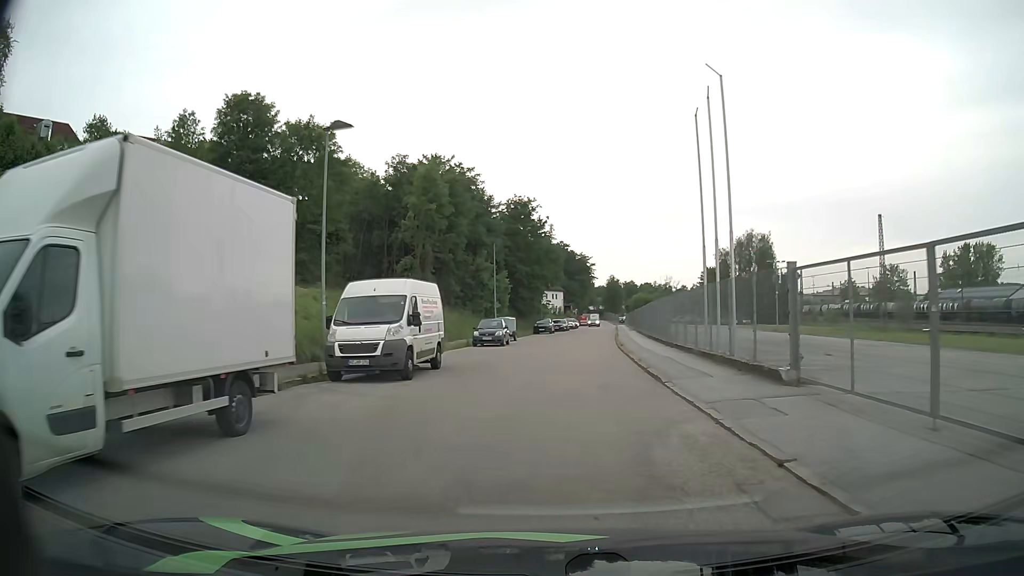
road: residential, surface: asphalt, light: Day
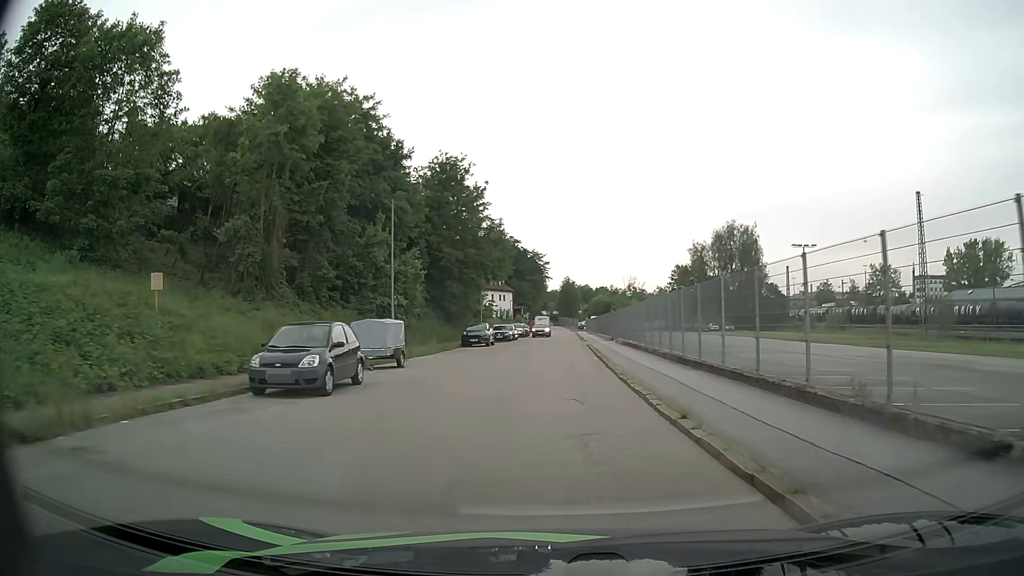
(+0.8, +22.6) m; +3°
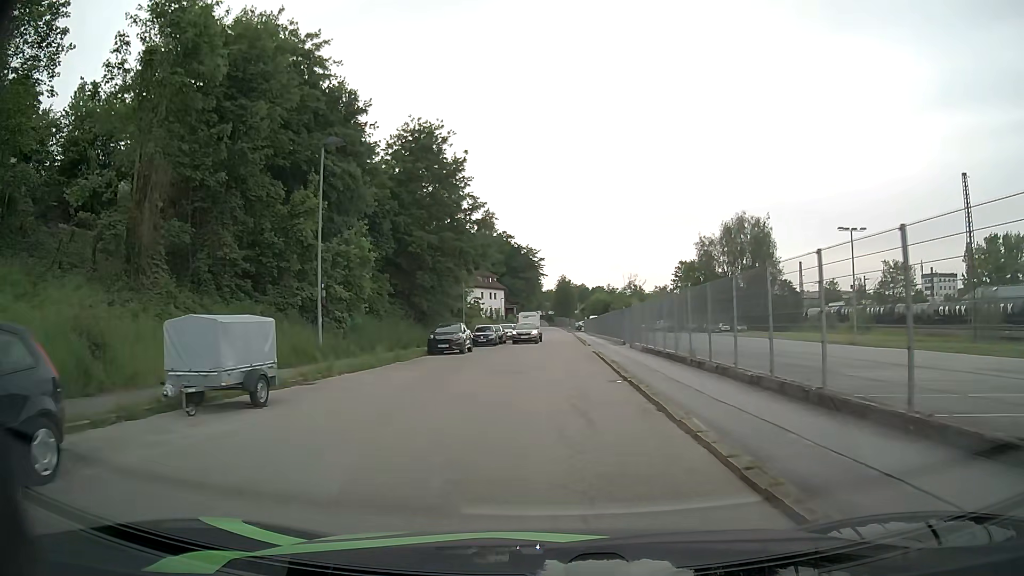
(+0.1, +10.7) m; +1°
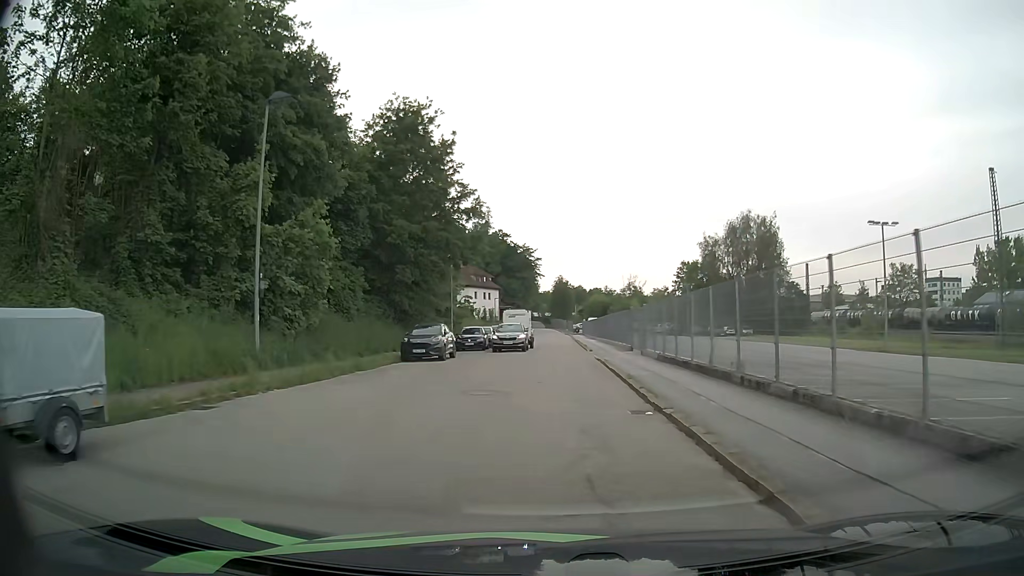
(0.0, +5.3) m; 0°
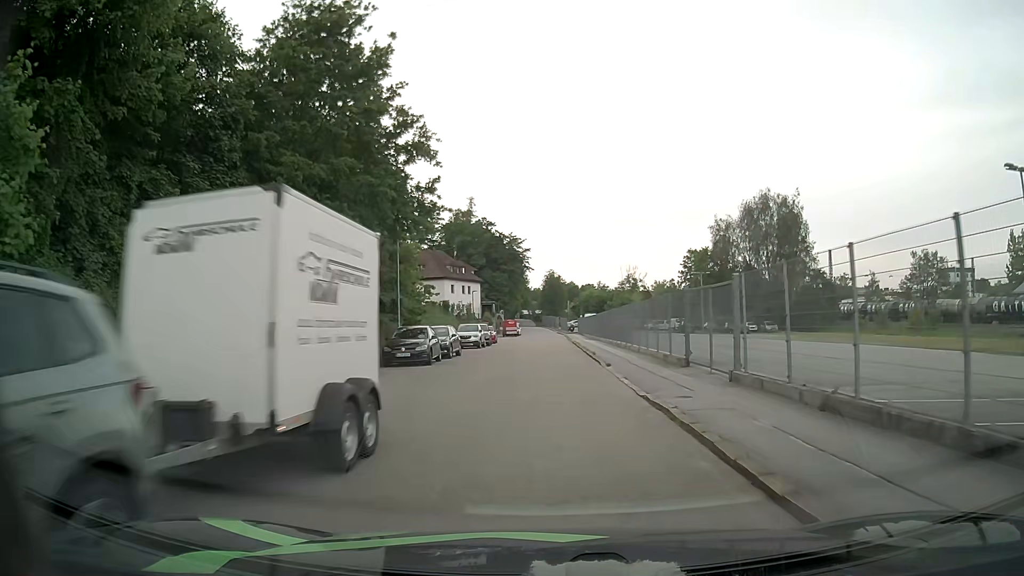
(+0.1, +16.1) m; +1°
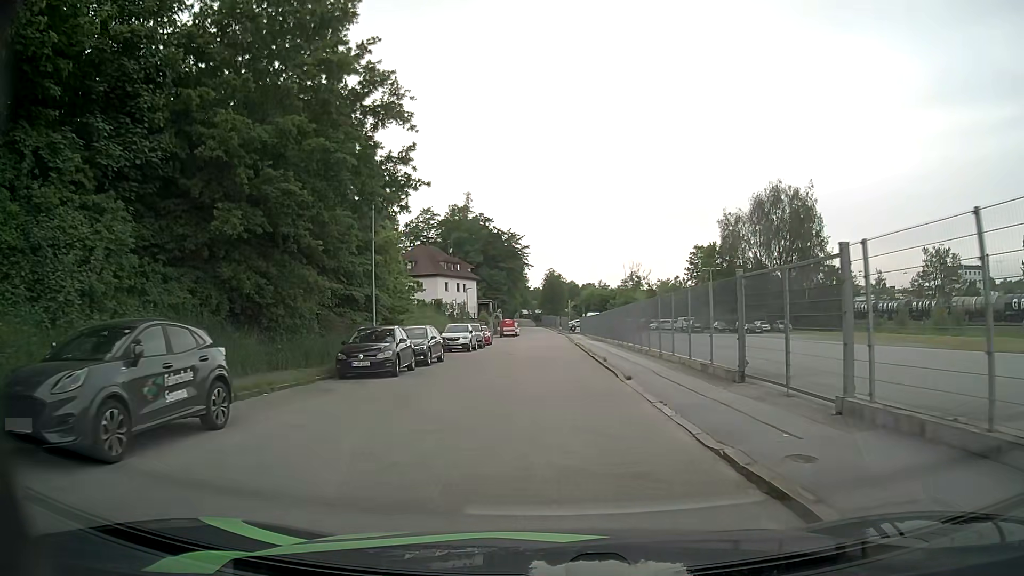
(0.0, +5.5) m; -1°
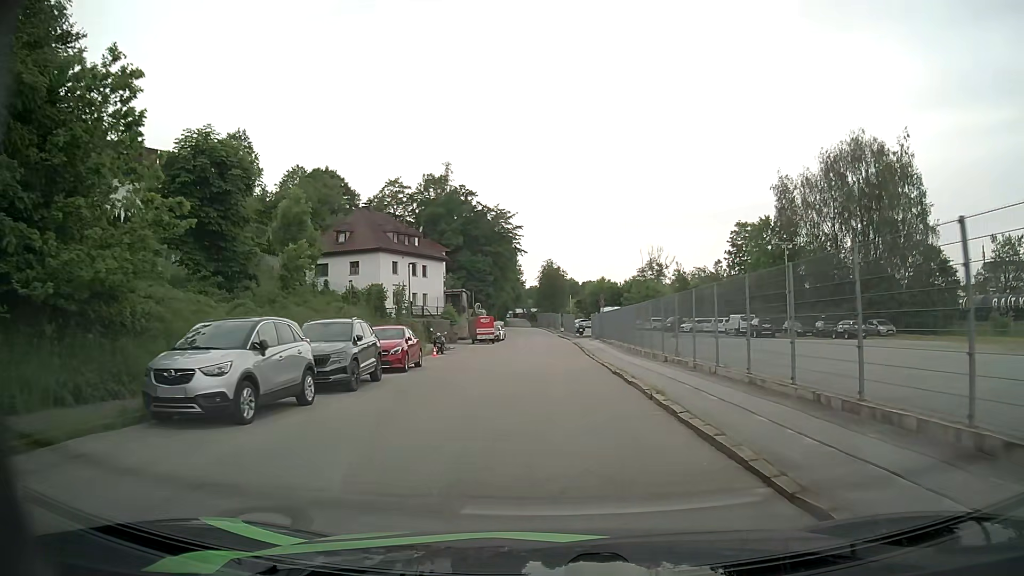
(-0.1, +28.2) m; 0°
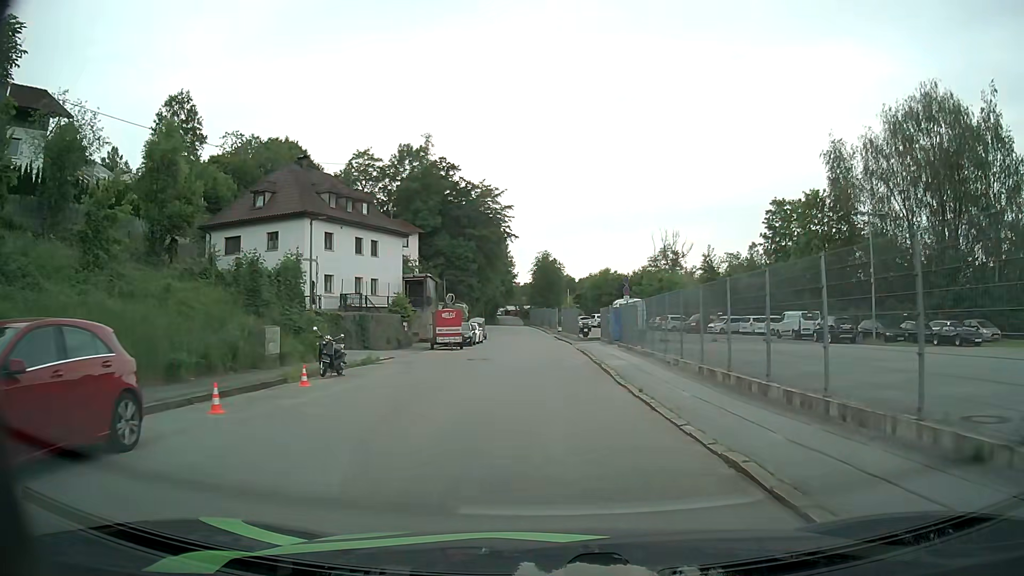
(0.0, +16.9) m; 0°
(0, +10) (0, +20) (0, +30) (0, +40) (0, +50) (-1, +60) (-2, +70) (-3, +80) (-4, +90) (-5, +100) m
